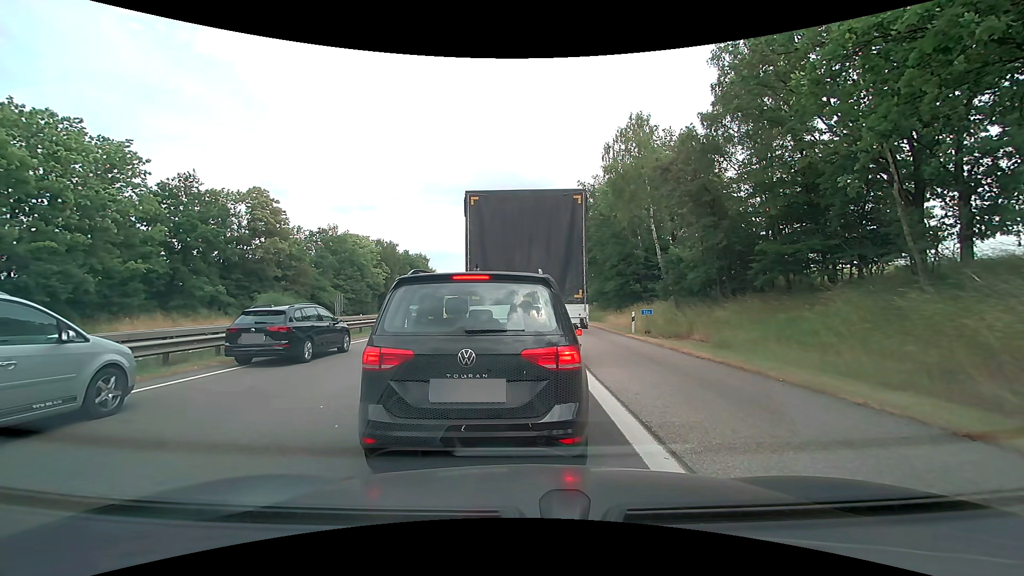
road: motorway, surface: asphalt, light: Day
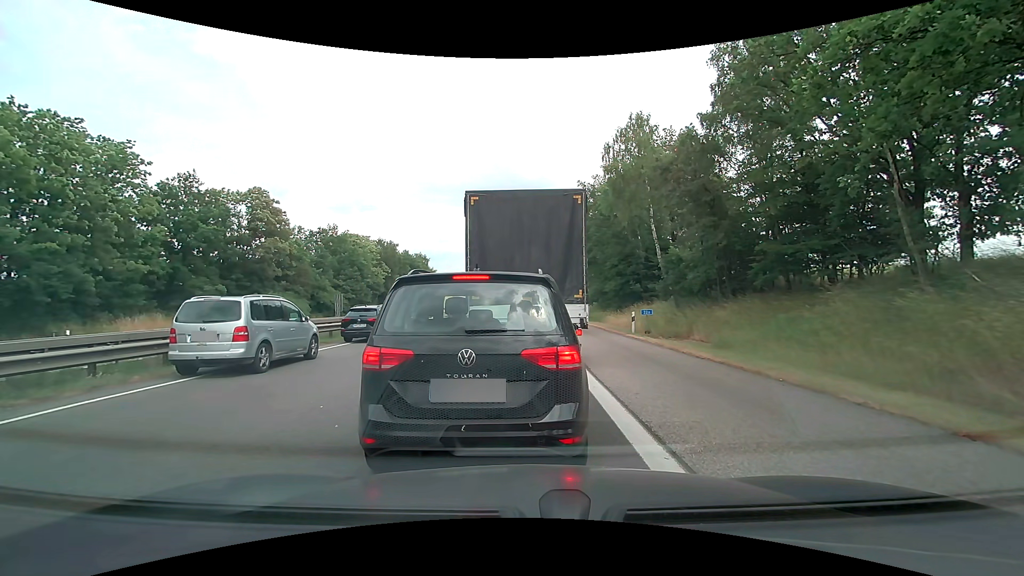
(0.0, 0.0) m; 0°
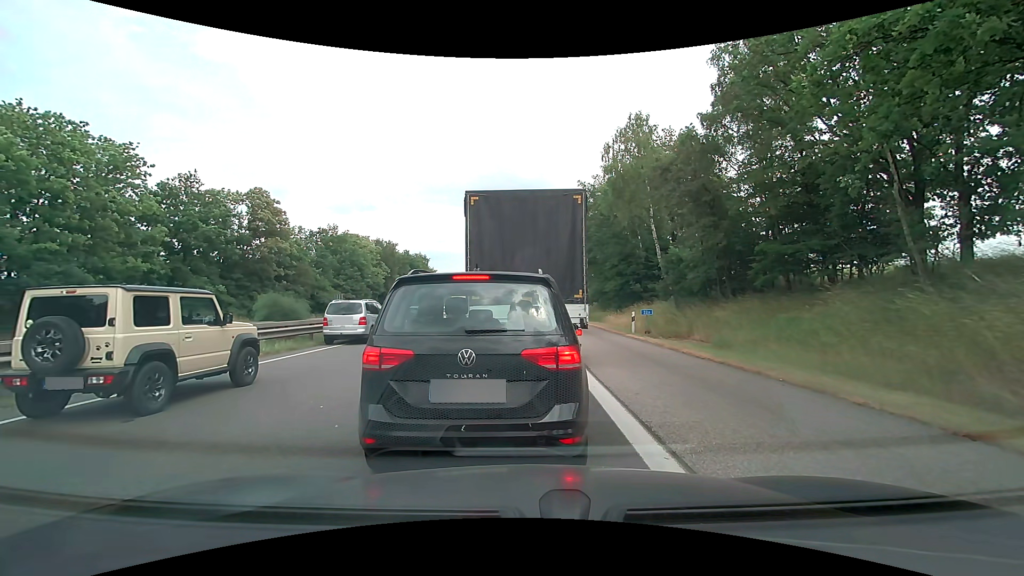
(0.0, 0.0) m; 0°
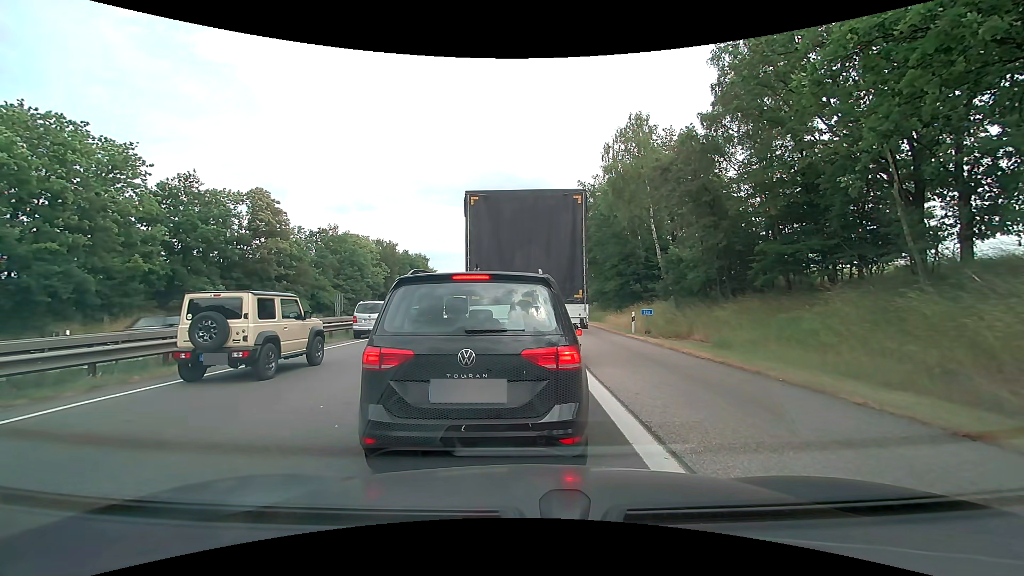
(0.0, 0.0) m; 0°
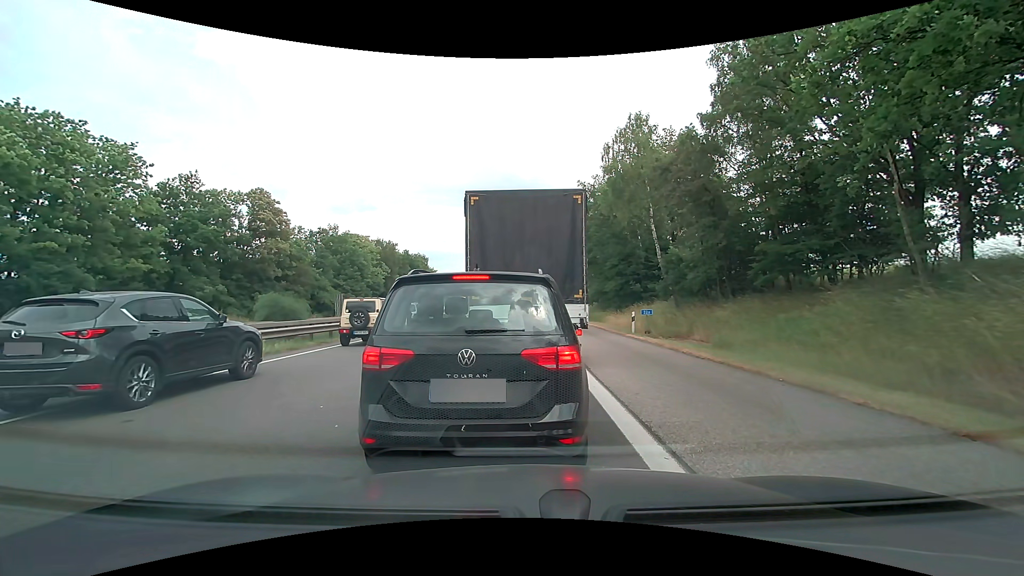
(0.0, 0.0) m; 0°
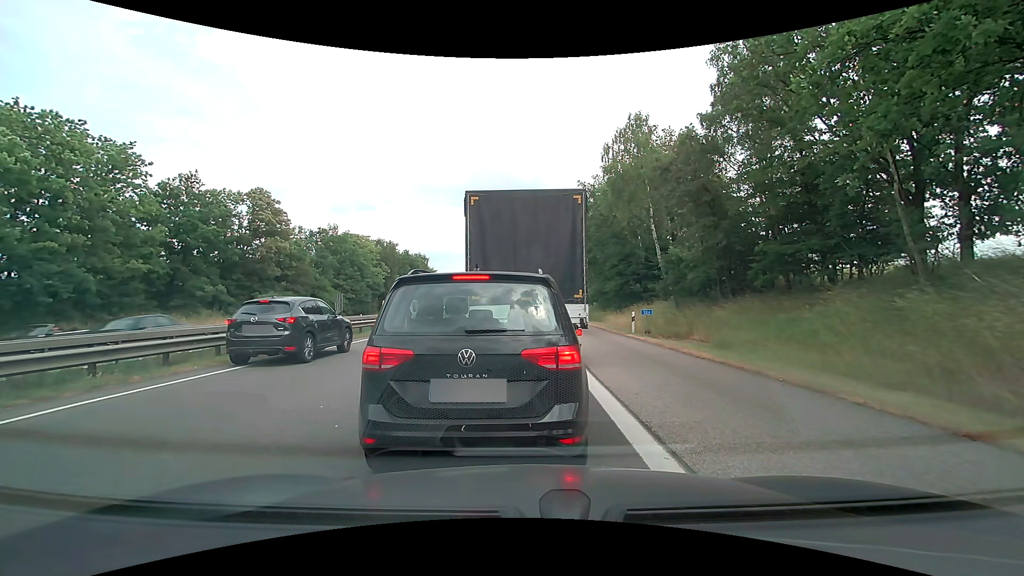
(0.0, 0.0) m; 0°
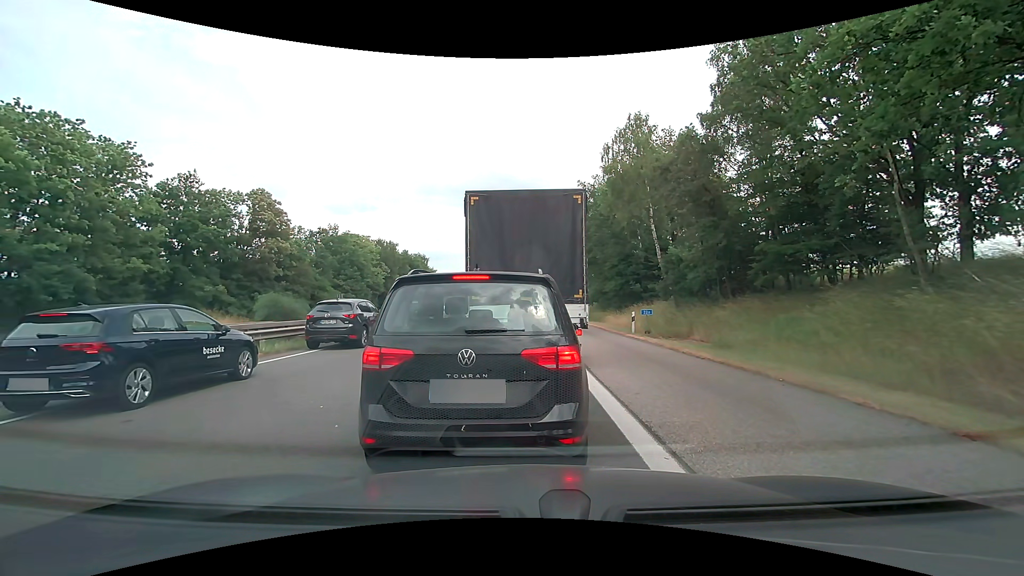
(0.0, 0.0) m; 0°
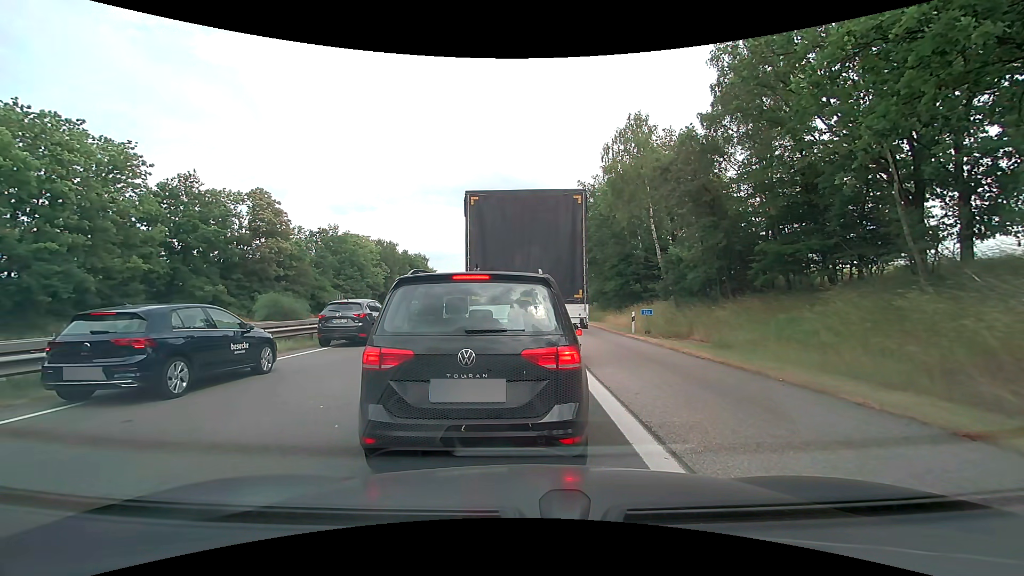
(0.0, 0.0) m; 0°
